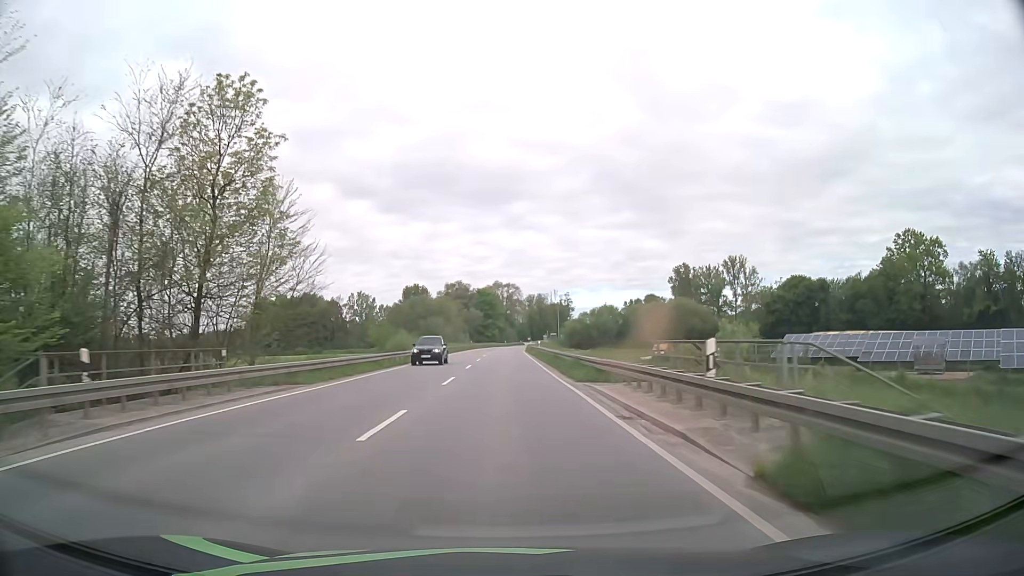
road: primary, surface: asphalt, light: Day
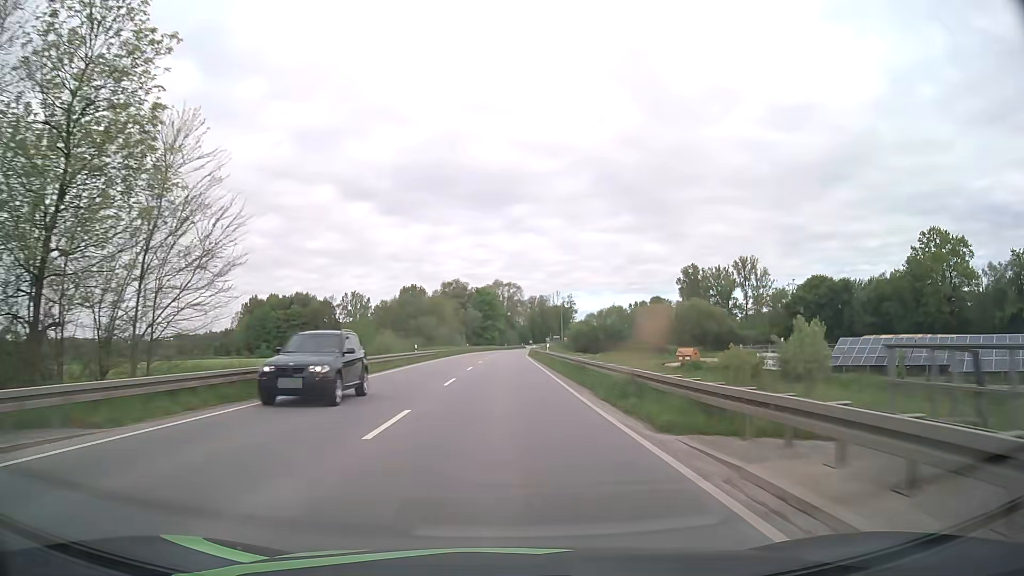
(0.0, +11.8) m; 0°
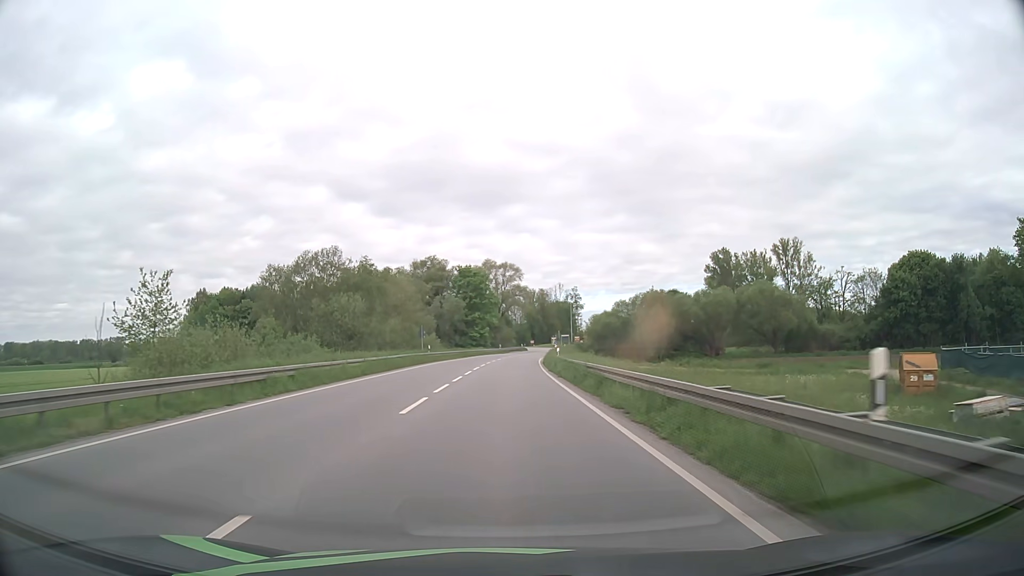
(+0.2, +44.6) m; 0°
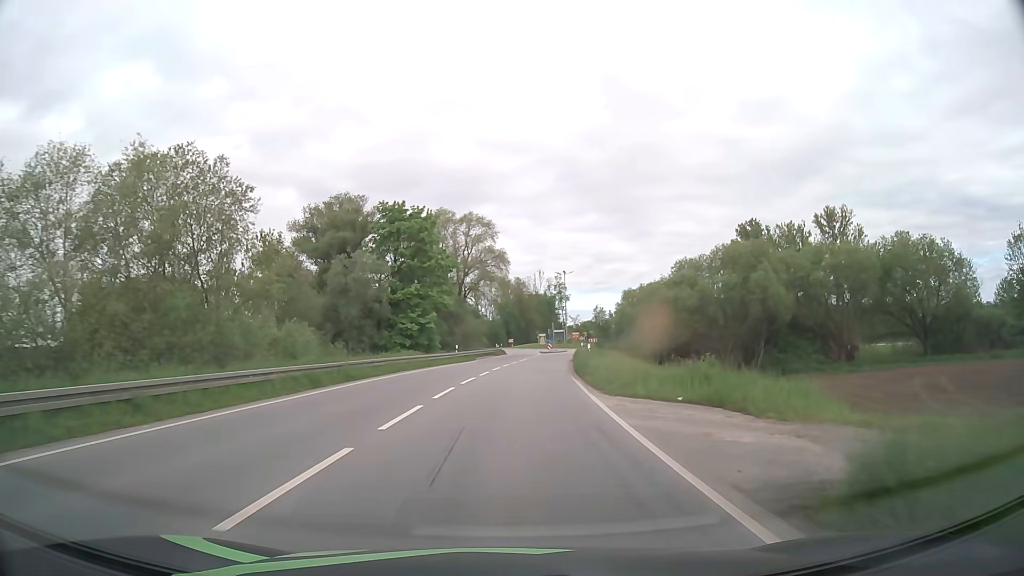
(+0.7, +50.5) m; +2°
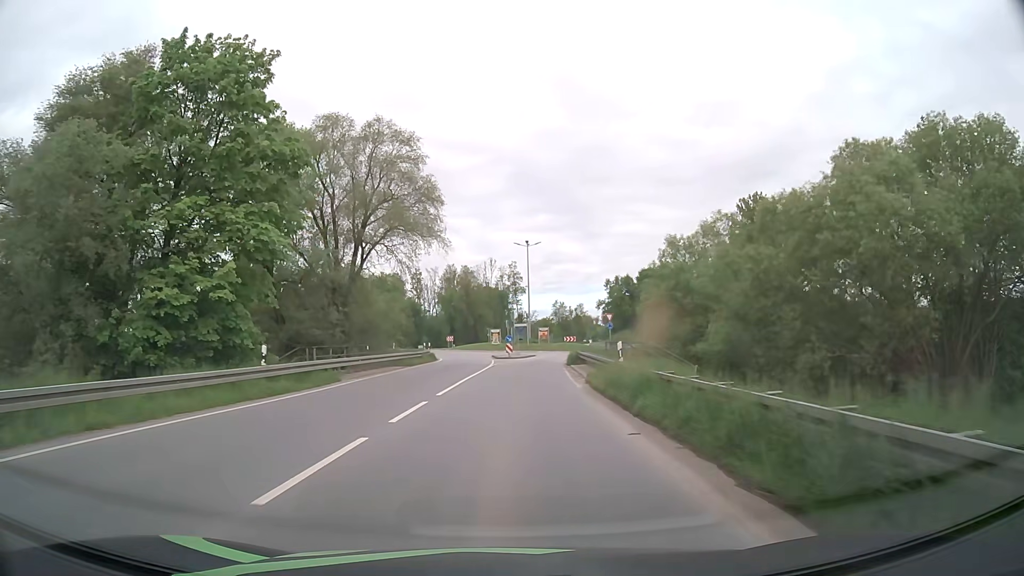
(+1.4, +35.0) m; +4°
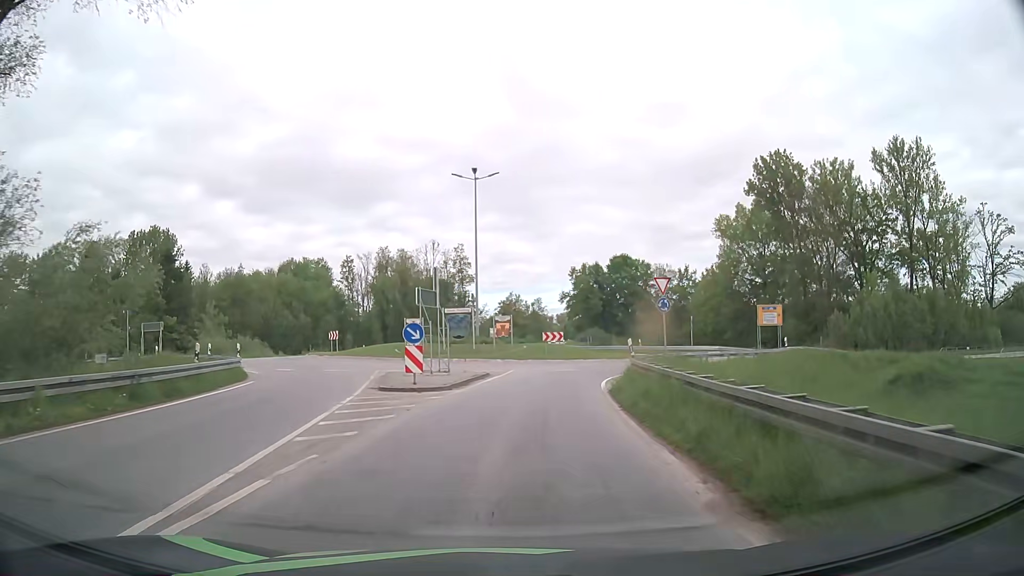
(+1.2, +35.2) m; +4°
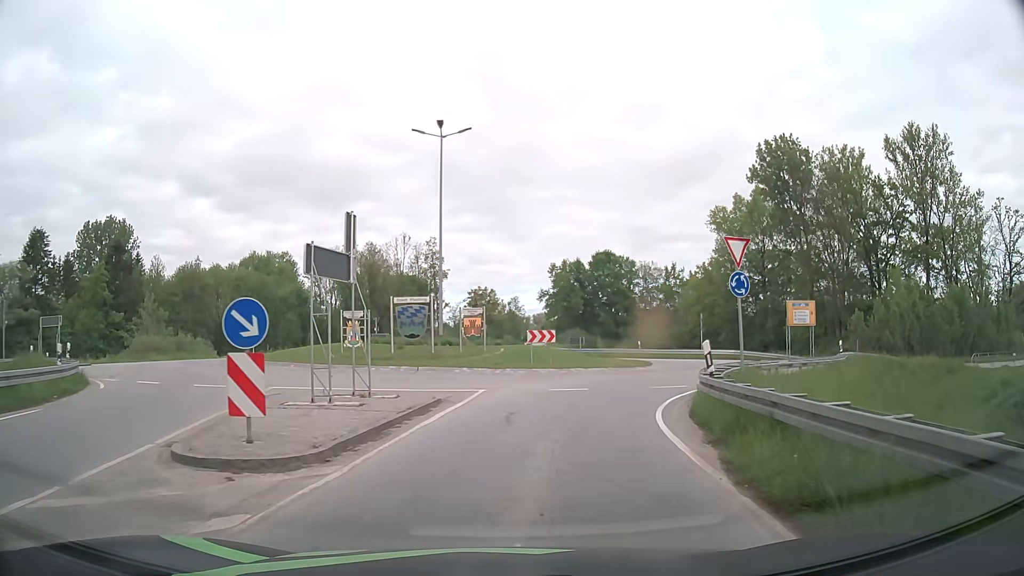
(+0.2, +10.9) m; +2°
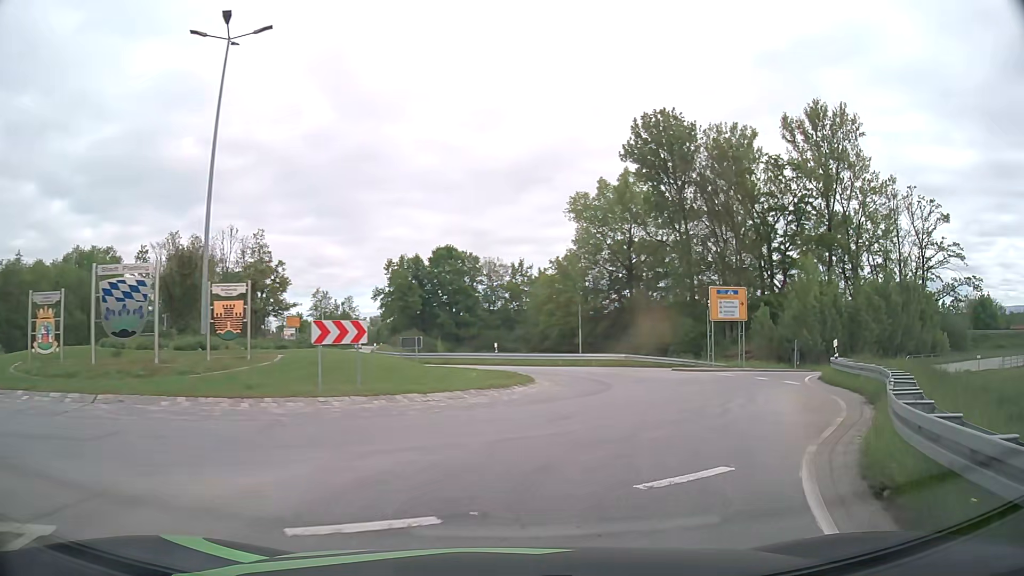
(+1.1, +13.8) m; +13°
